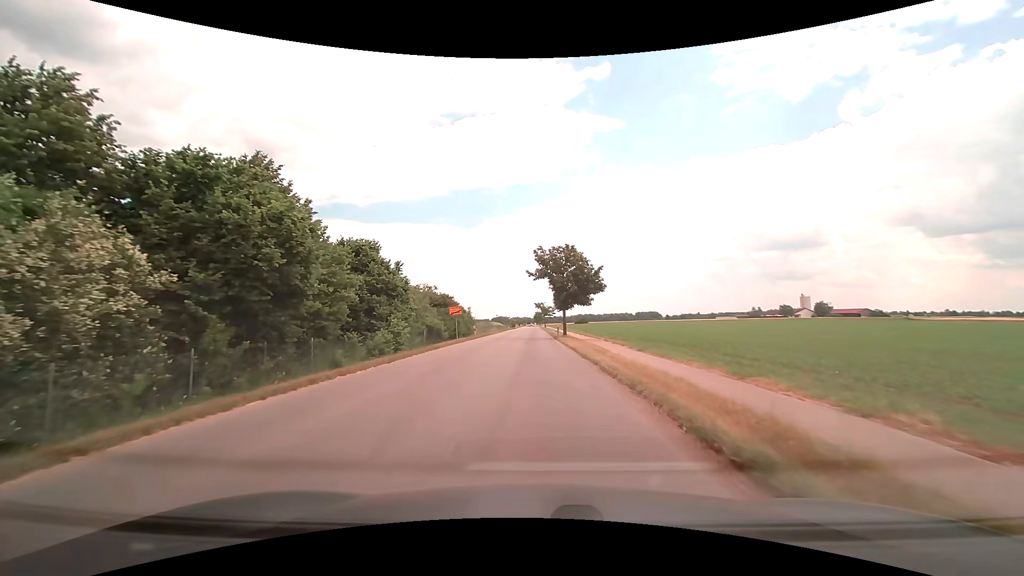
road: tertiary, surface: asphalt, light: Day
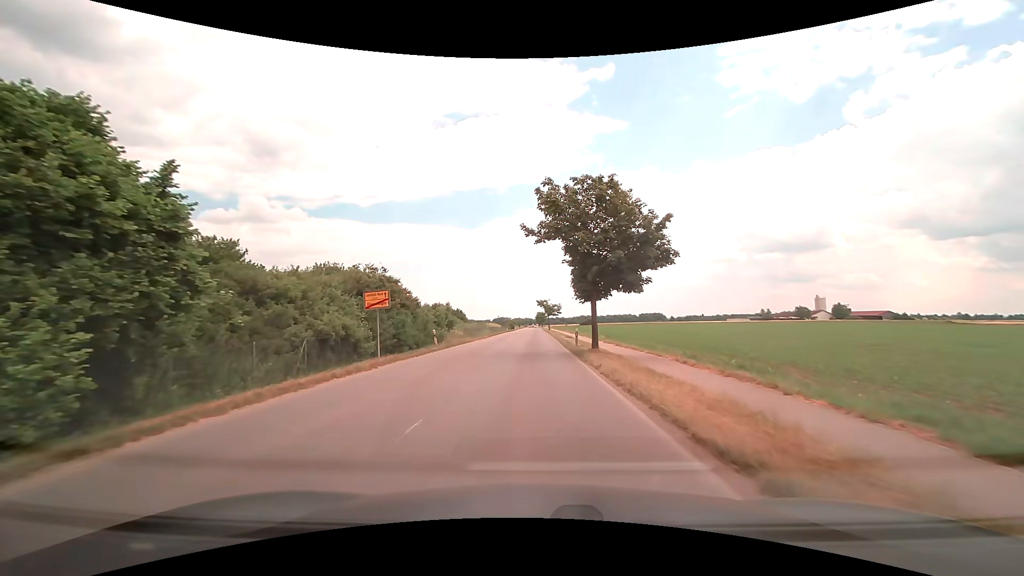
(-0.1, +19.4) m; 0°
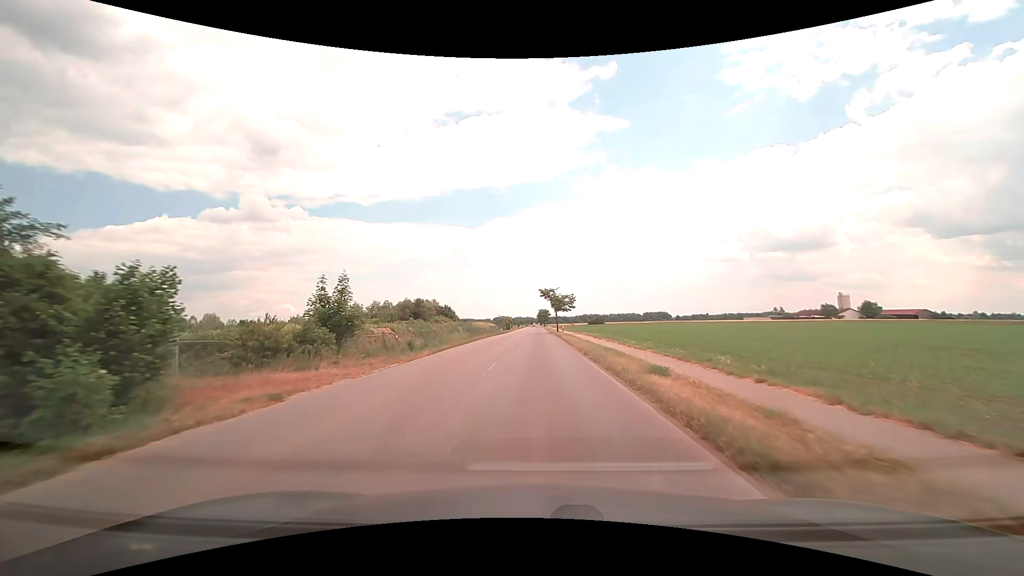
(-0.2, +29.9) m; -1°
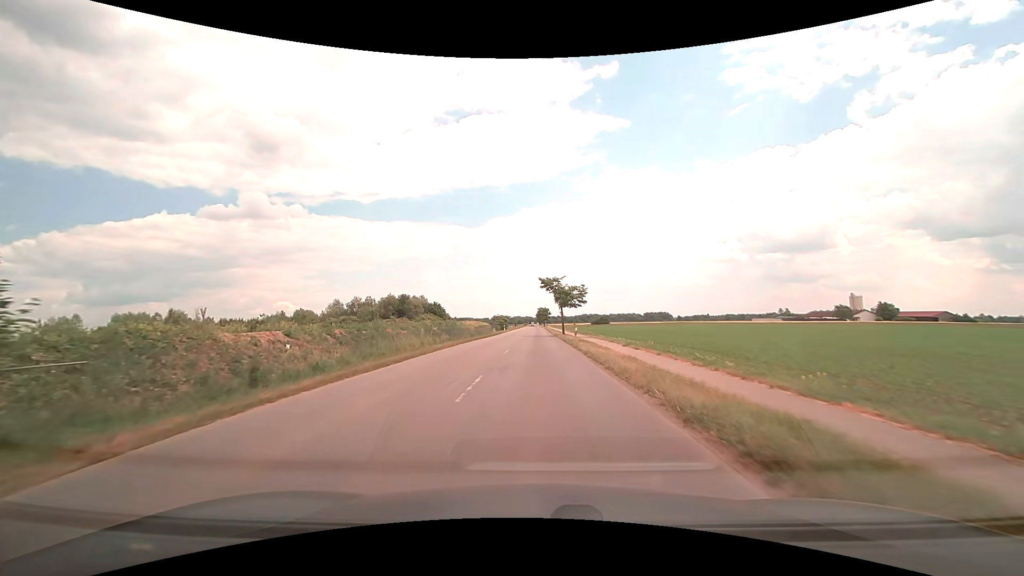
(+0.1, +16.6) m; +1°
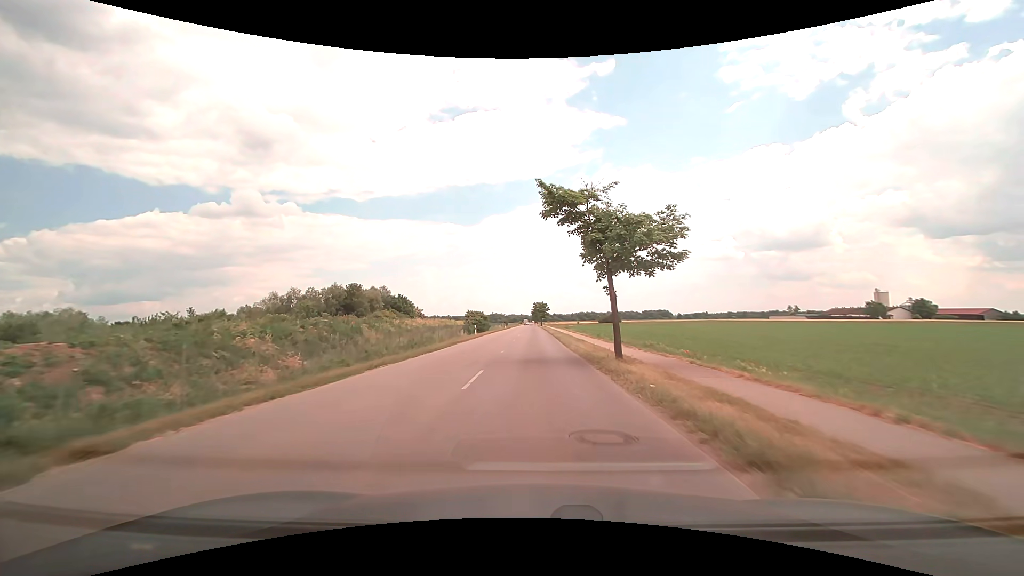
(+0.1, +34.9) m; 0°
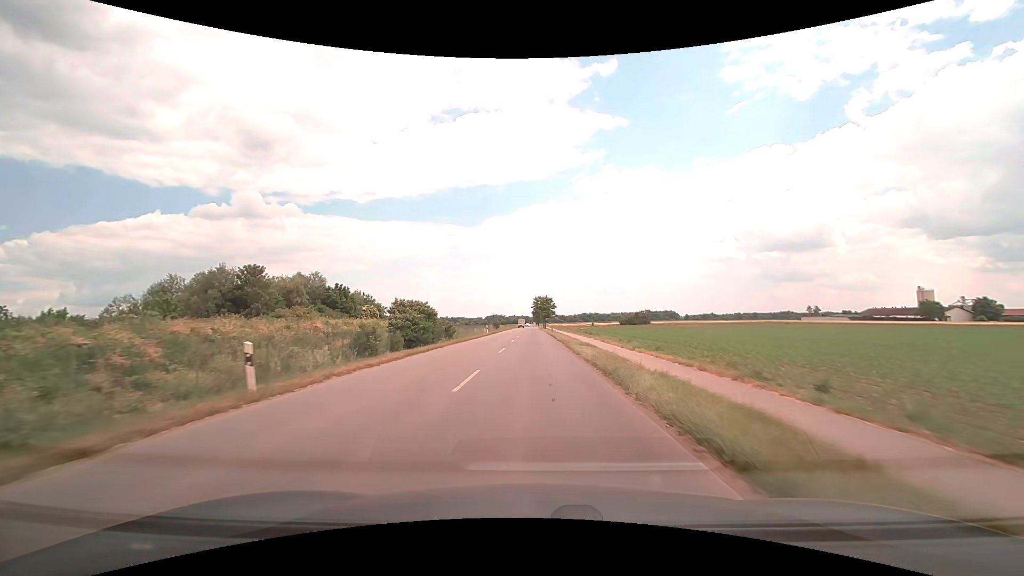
(0.0, +37.5) m; 0°
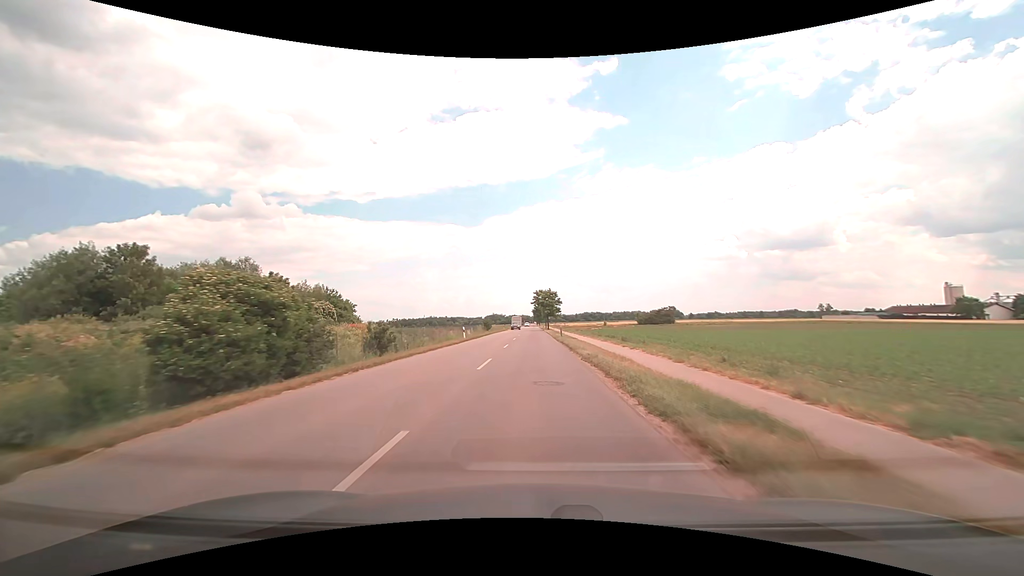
(0.0, +20.1) m; 0°
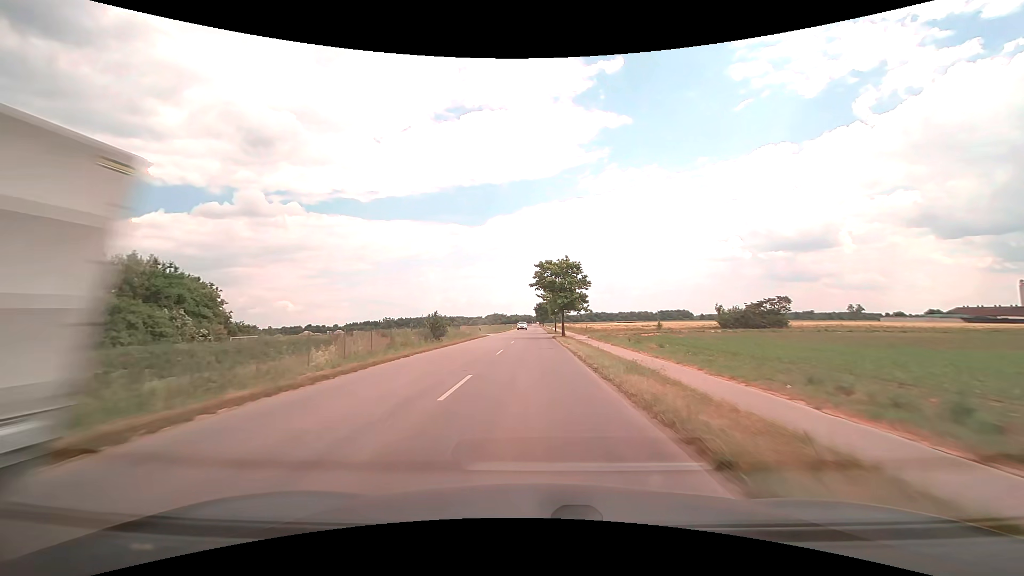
(-0.2, +42.4) m; 0°
(0, +10) (0, +20) (0, +30) (0, +40) (0, +50) (0, +60) (0, +70) (0, +80) (0, +90) (0, +100) m
